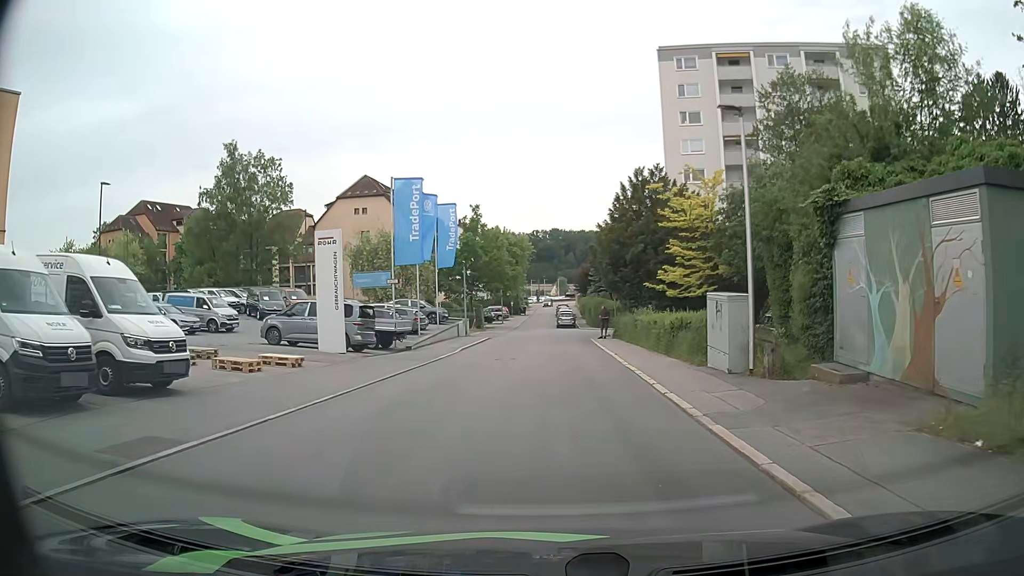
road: residential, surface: asphalt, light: Day
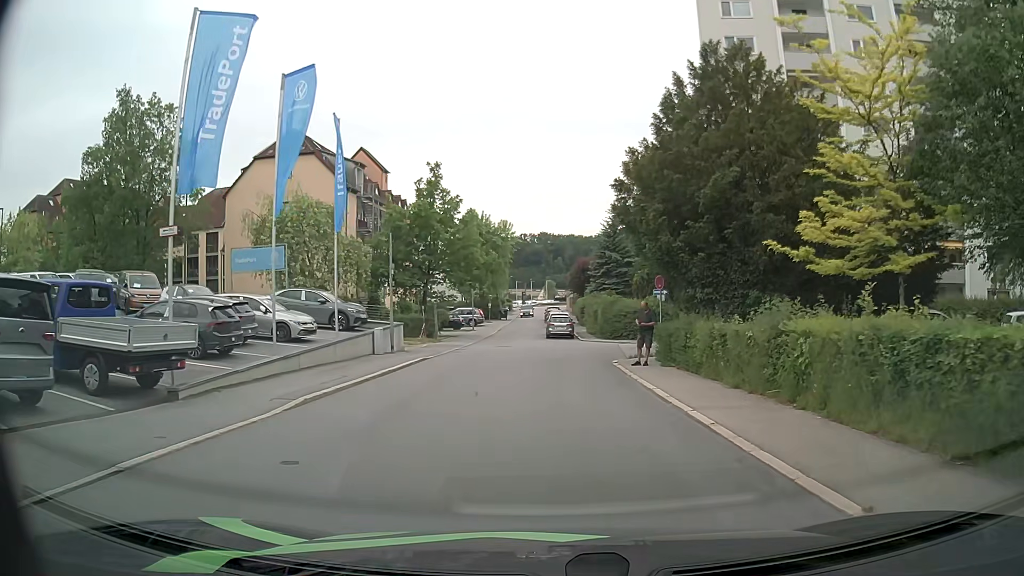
(-0.2, +19.1) m; 0°
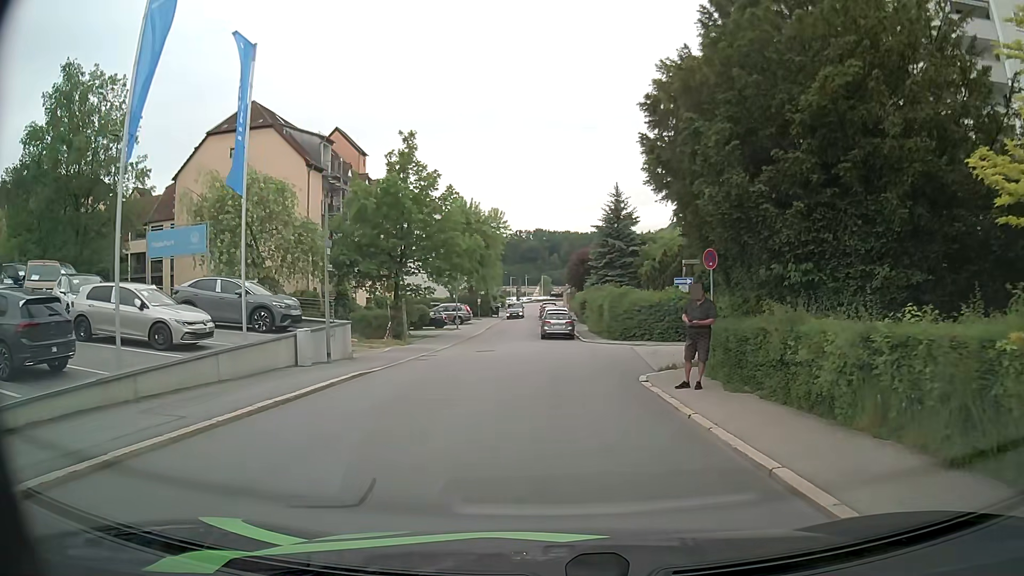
(+0.1, +7.2) m; +1°
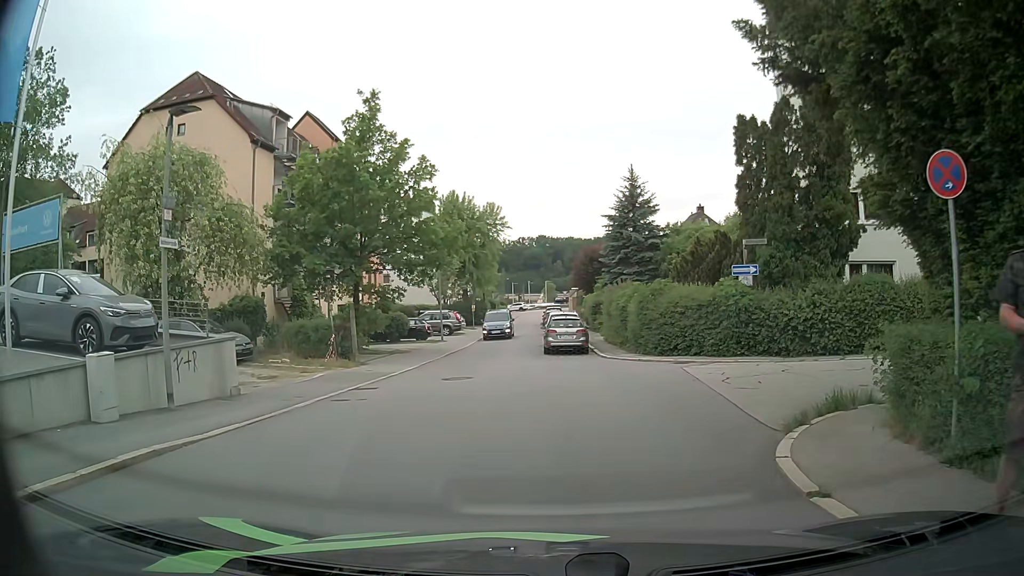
(-0.1, +8.7) m; -1°
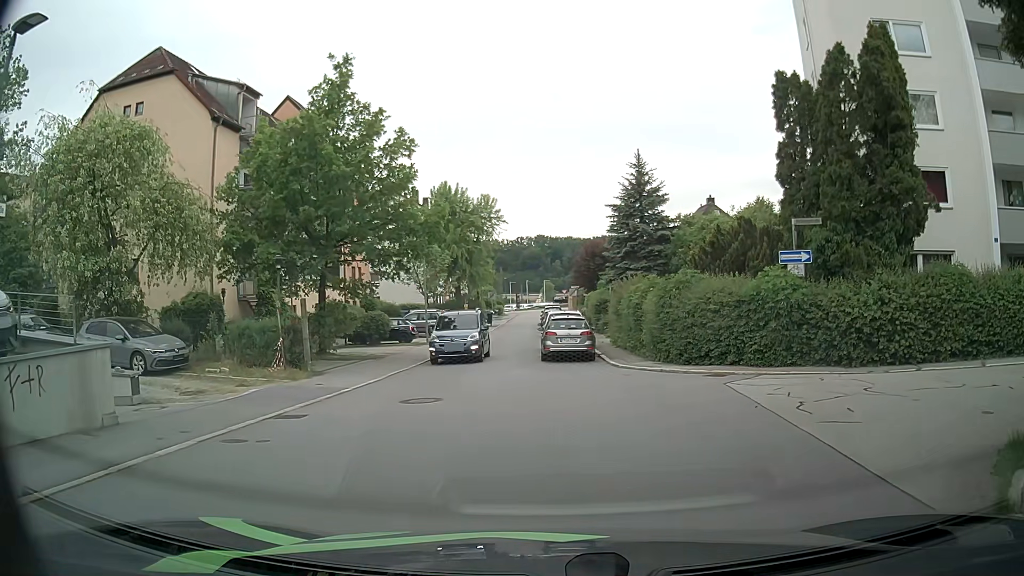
(0.0, +4.4) m; -1°
